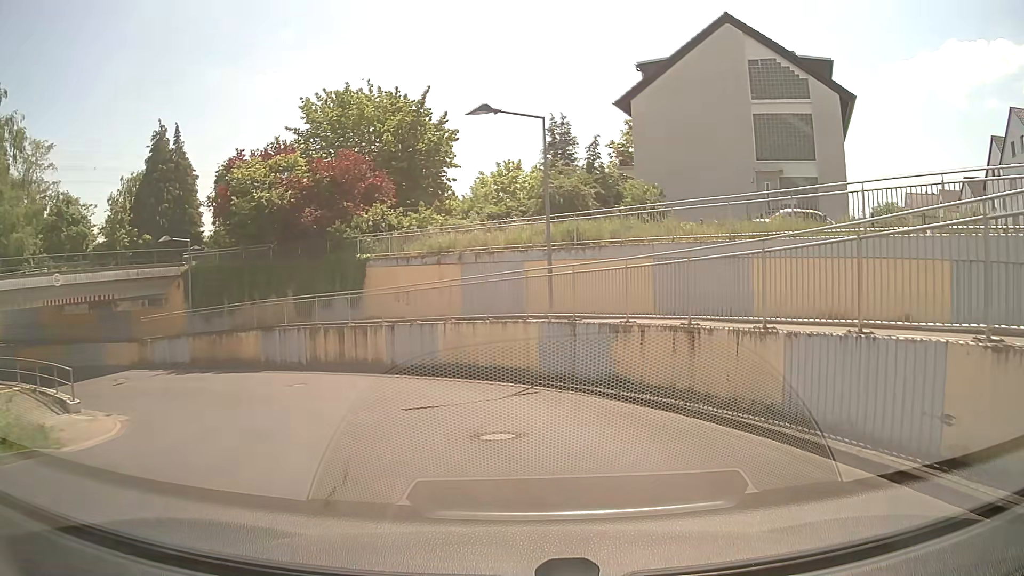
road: residential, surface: asphalt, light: Day
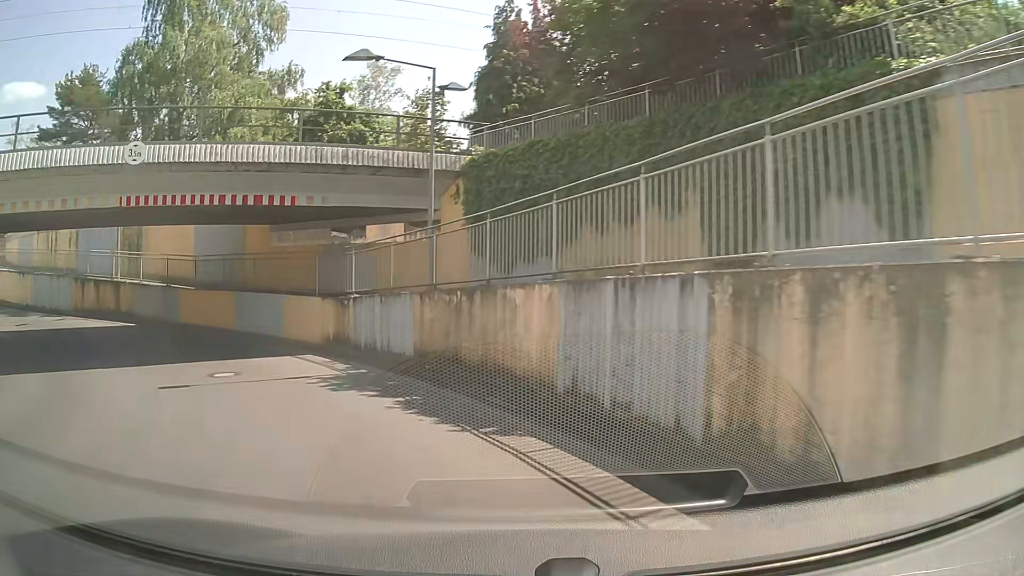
(-5.4, +21.2) m; -39°
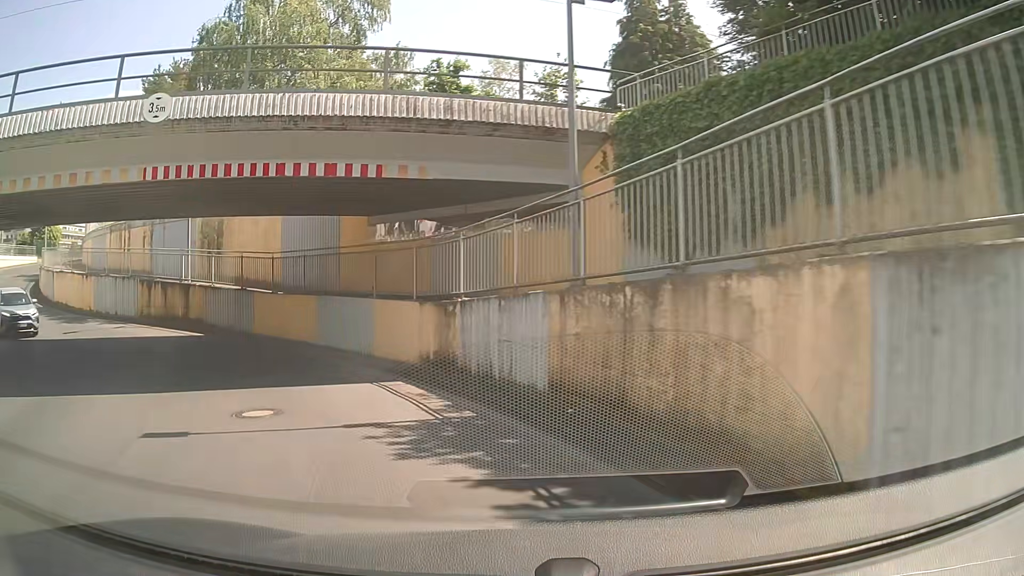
(-0.4, +4.8) m; -10°
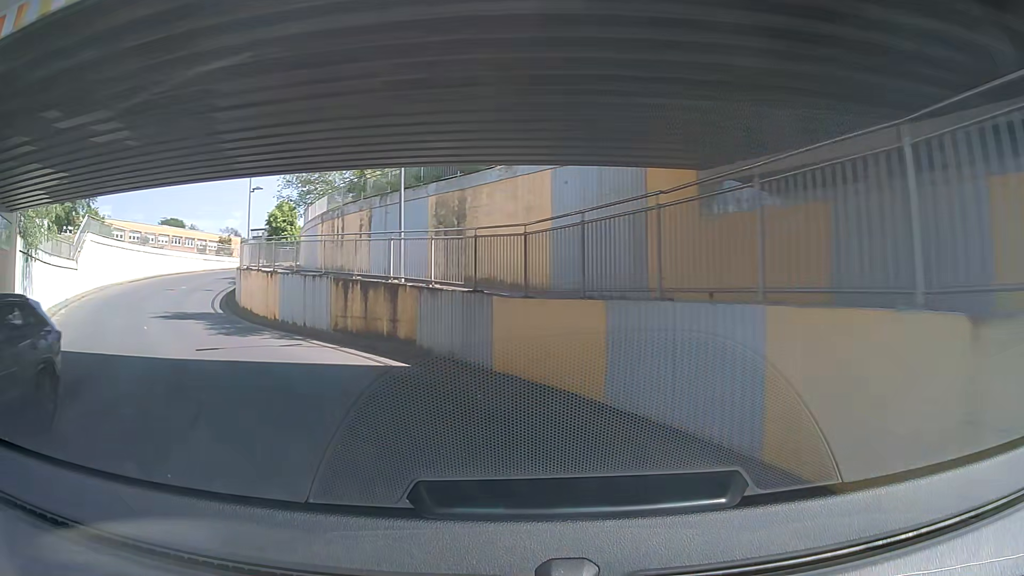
(-2.0, +9.3) m; -23°
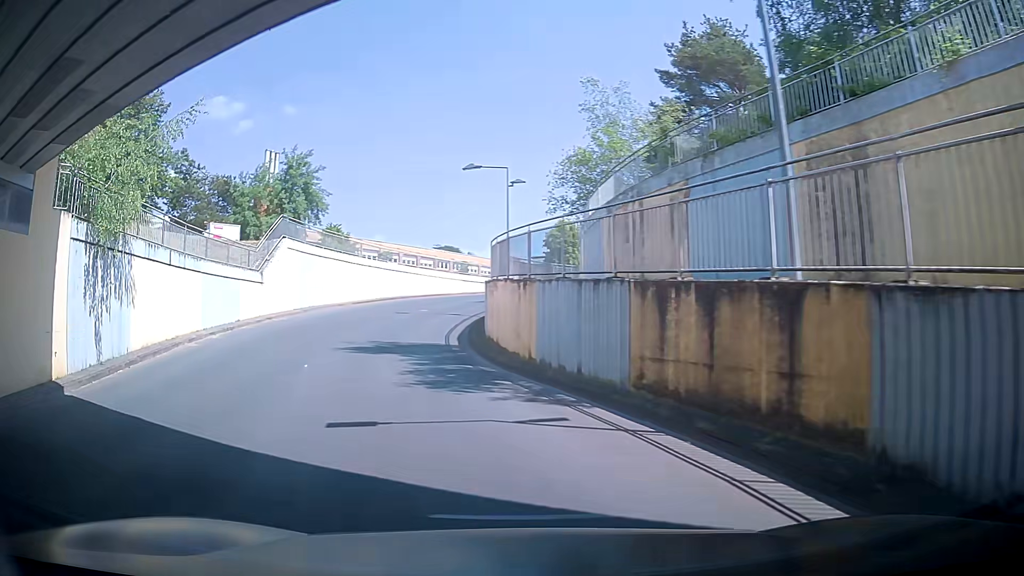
(-2.2, +9.5) m; -23°
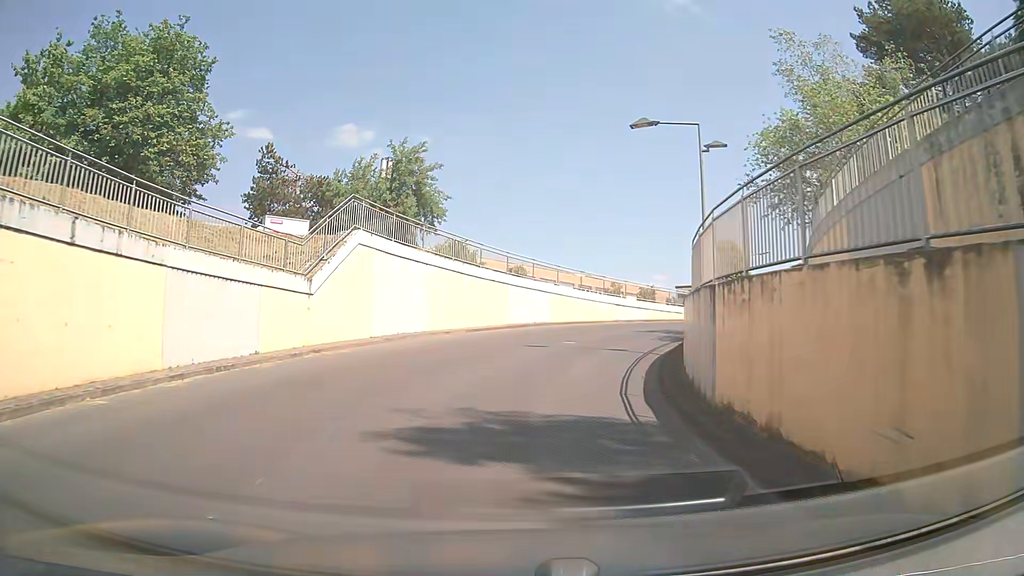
(-1.5, +10.6) m; -13°
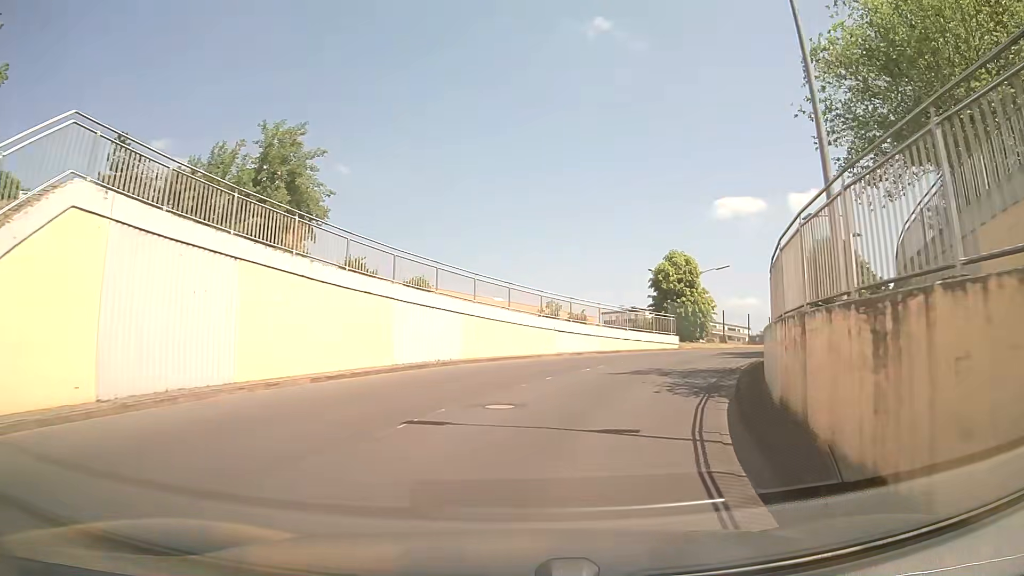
(+0.3, +11.2) m; +7°
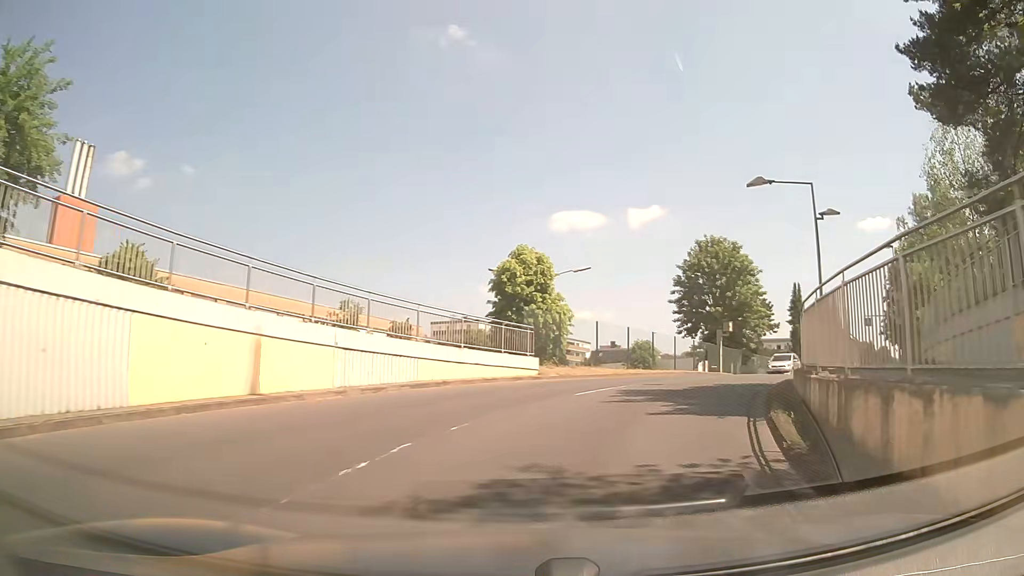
(+1.1, +11.1) m; +13°
(+1, +10) (+6, +19) (+11, +27) (+17, +35) (+23, +43) (+29, +51) (+35, +59) (+41, +67) (+47, +75) (+53, +84) m
